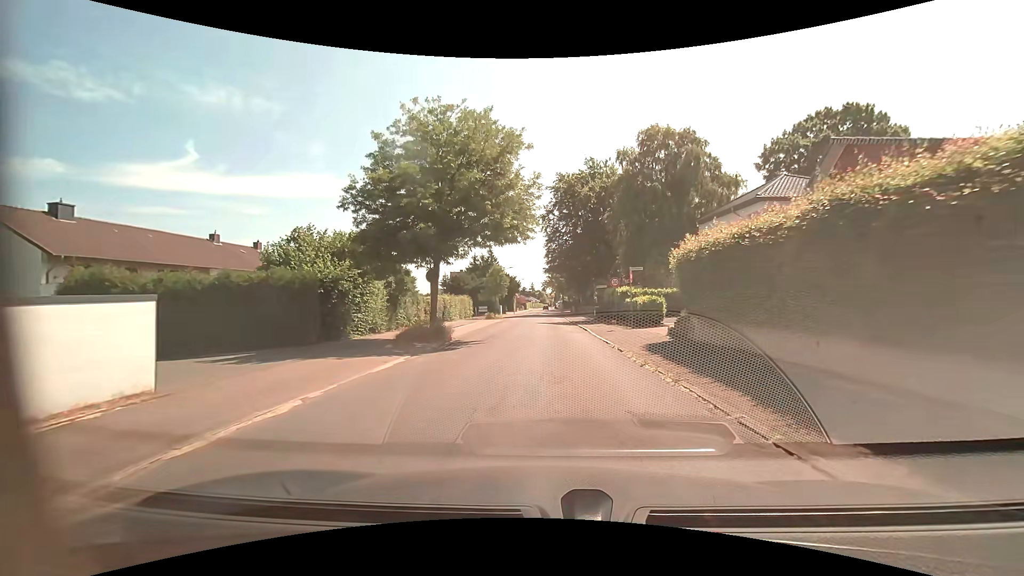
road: residential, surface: asphalt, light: Day
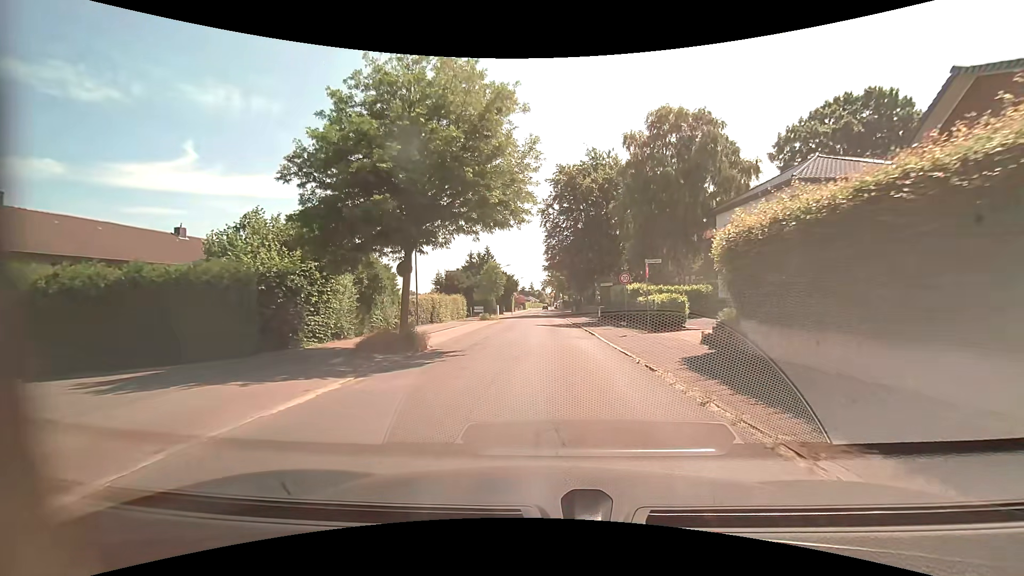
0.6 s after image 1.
(0.0, +4.2) m; +1°
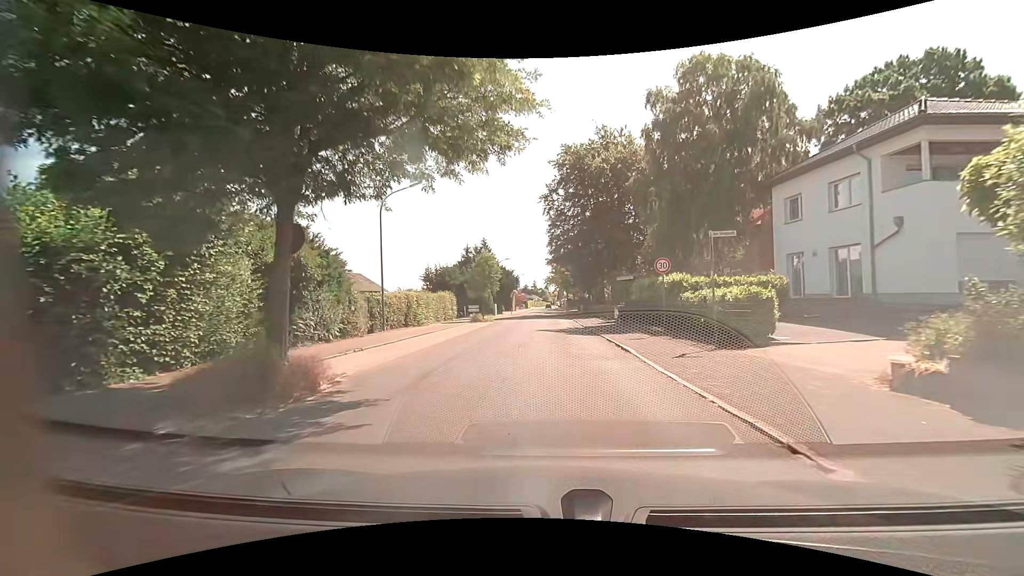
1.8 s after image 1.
(0.0, +8.1) m; 0°
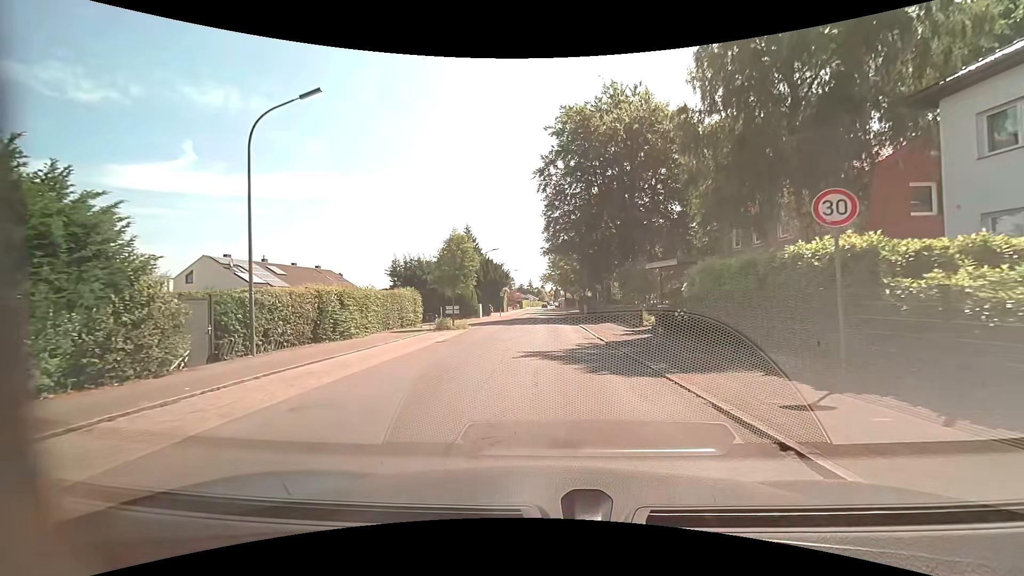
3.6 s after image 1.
(0.0, +11.8) m; +1°
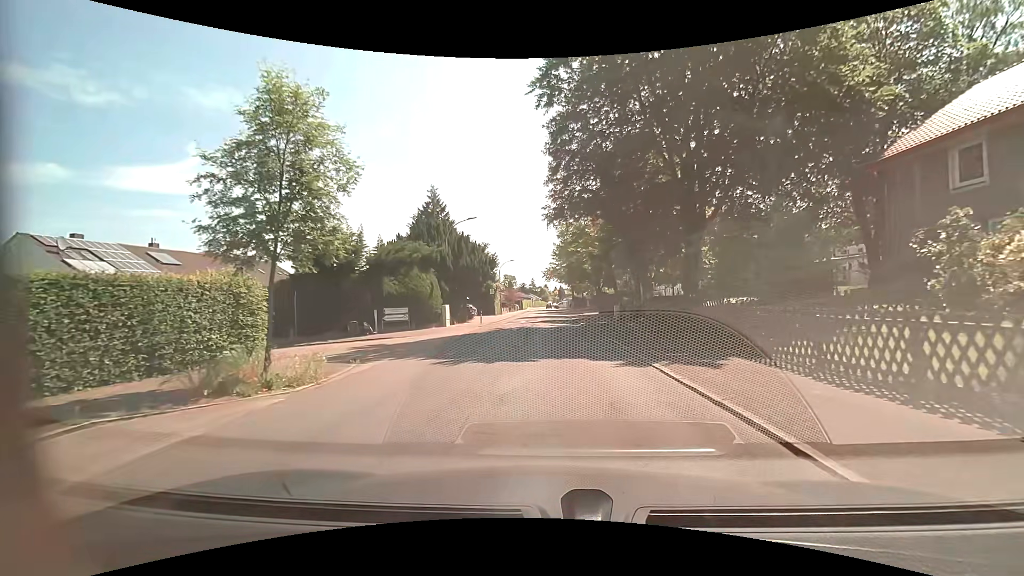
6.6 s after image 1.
(-0.4, +20.2) m; -1°
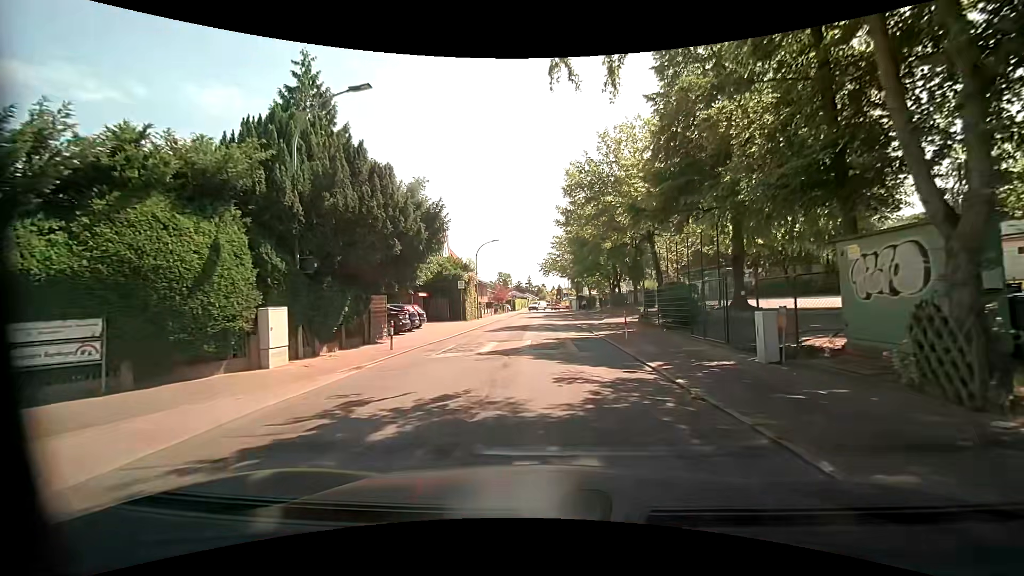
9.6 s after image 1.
(0.0, +21.5) m; +1°
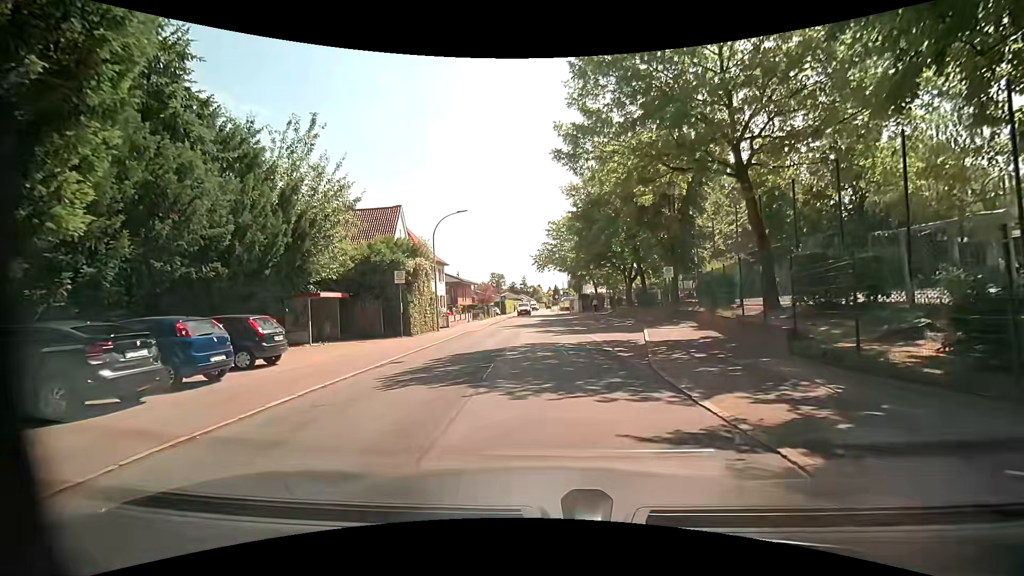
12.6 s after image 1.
(+0.1, +15.7) m; +2°
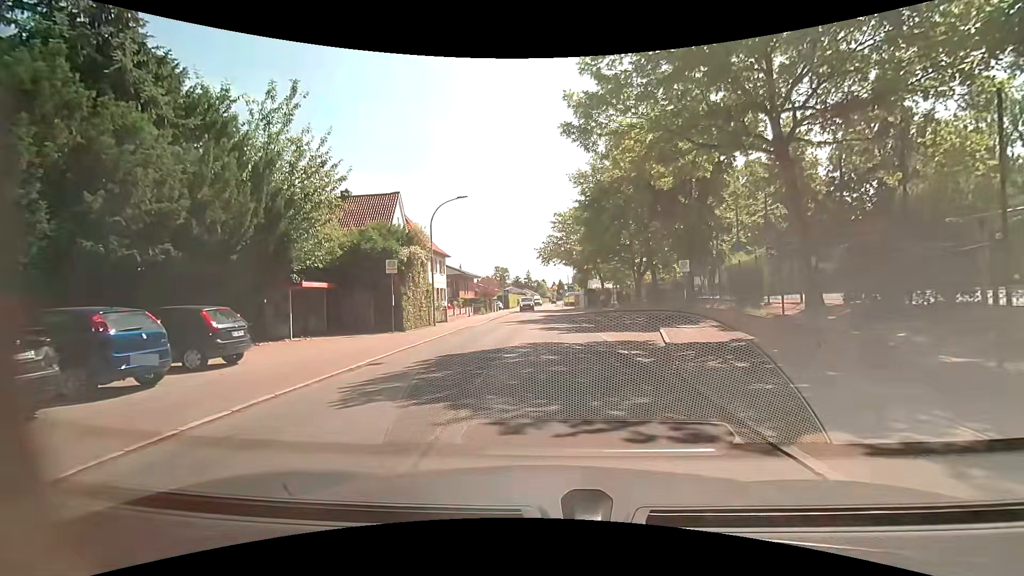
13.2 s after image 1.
(-0.1, +2.1) m; -2°
(0, +10) (0, +20) (0, +30) (0, +40) (0, +50) (-1, +60) (-1, +70) (-1, +80) (-1, +90) (-1, +100) m
